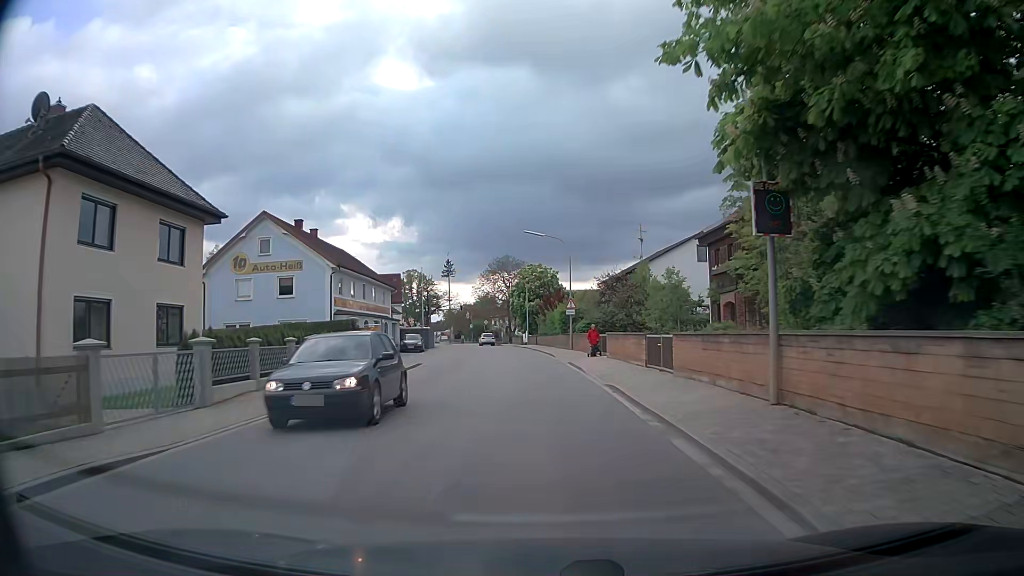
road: secondary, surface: asphalt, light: Day
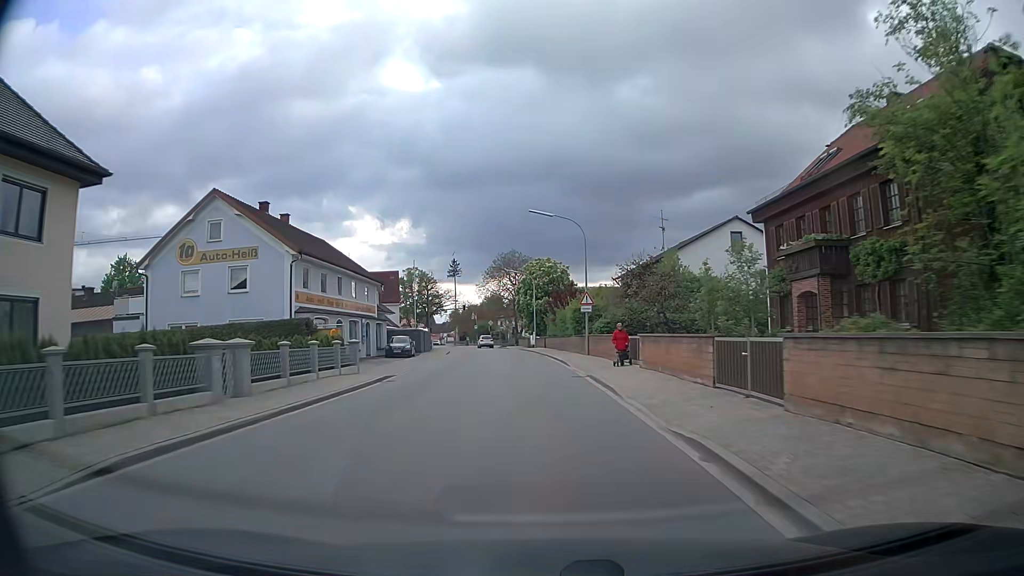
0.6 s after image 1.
(+0.1, +7.9) m; +1°
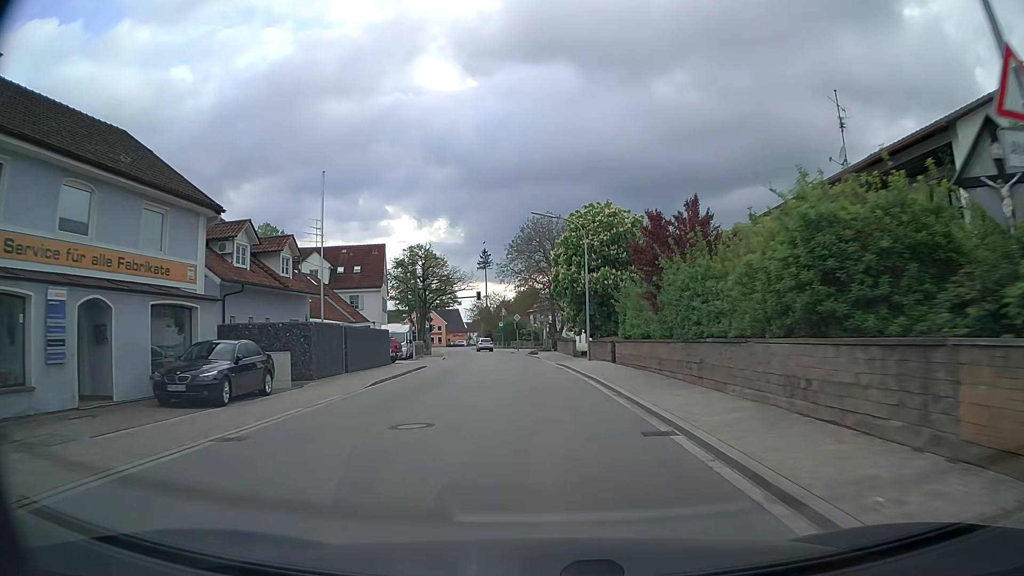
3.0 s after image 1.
(-1.4, +31.7) m; -4°
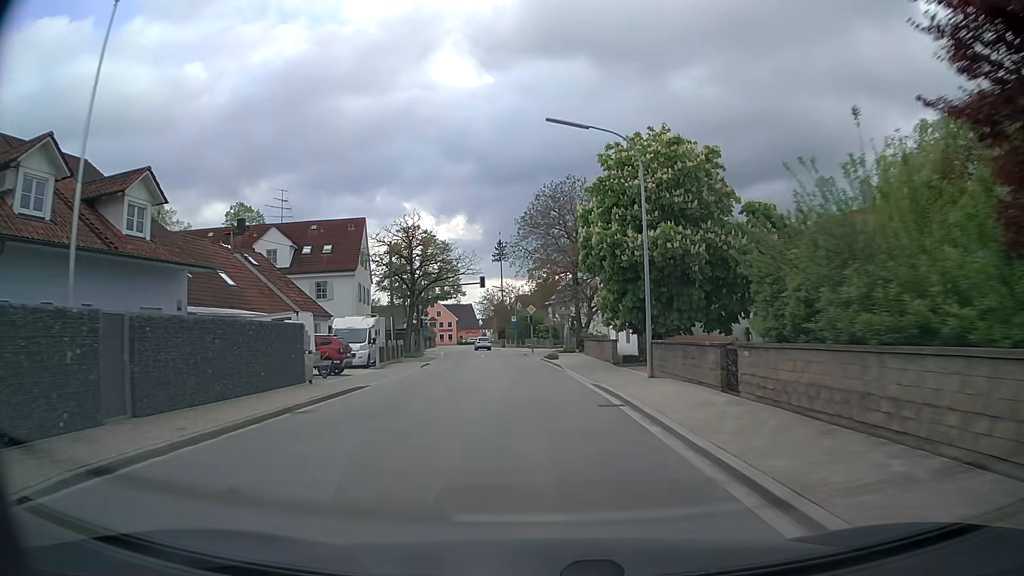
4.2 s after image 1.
(-0.2, +15.2) m; -1°
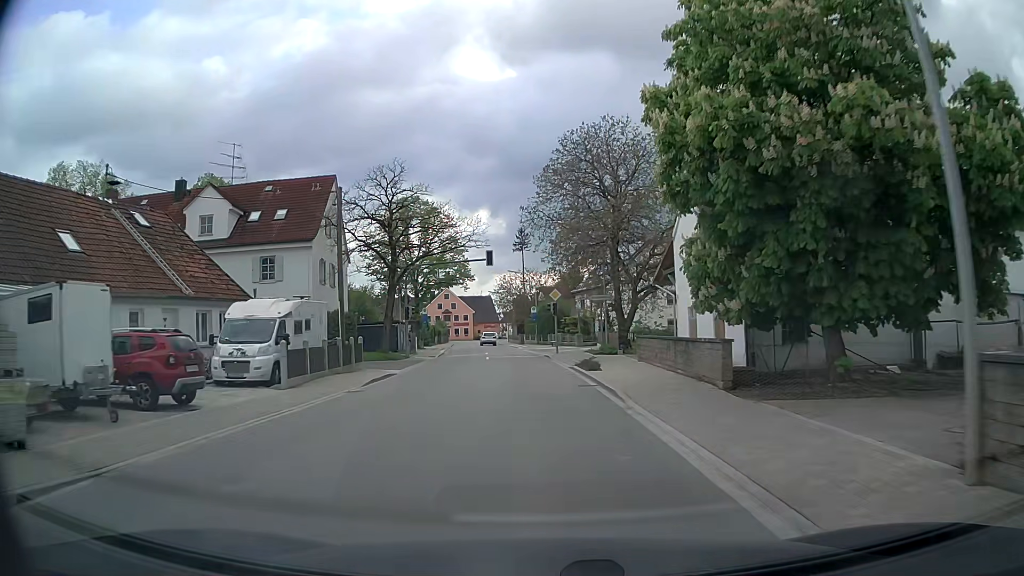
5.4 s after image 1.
(-0.3, +14.6) m; -2°
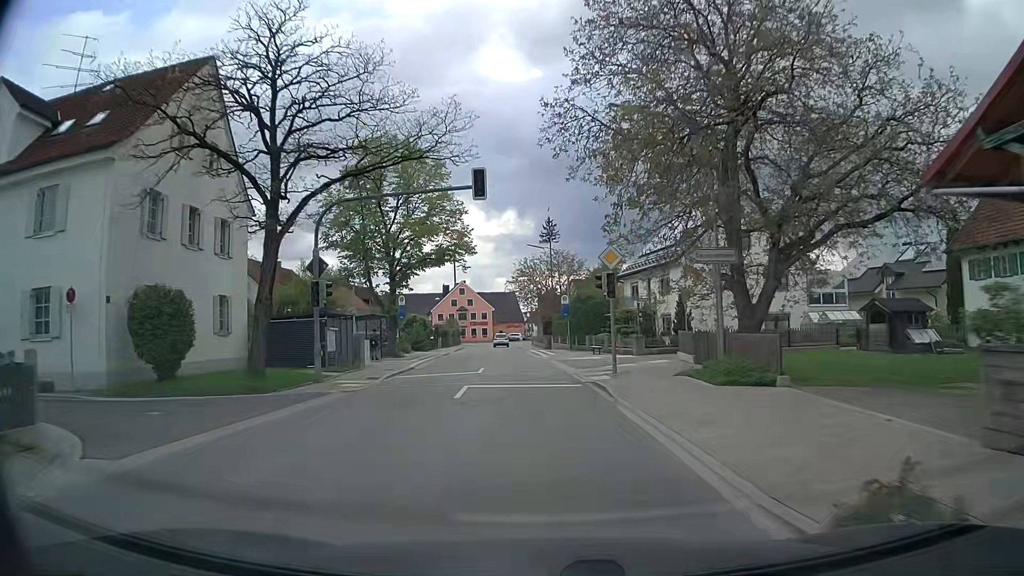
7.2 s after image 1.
(-0.5, +21.4) m; -2°
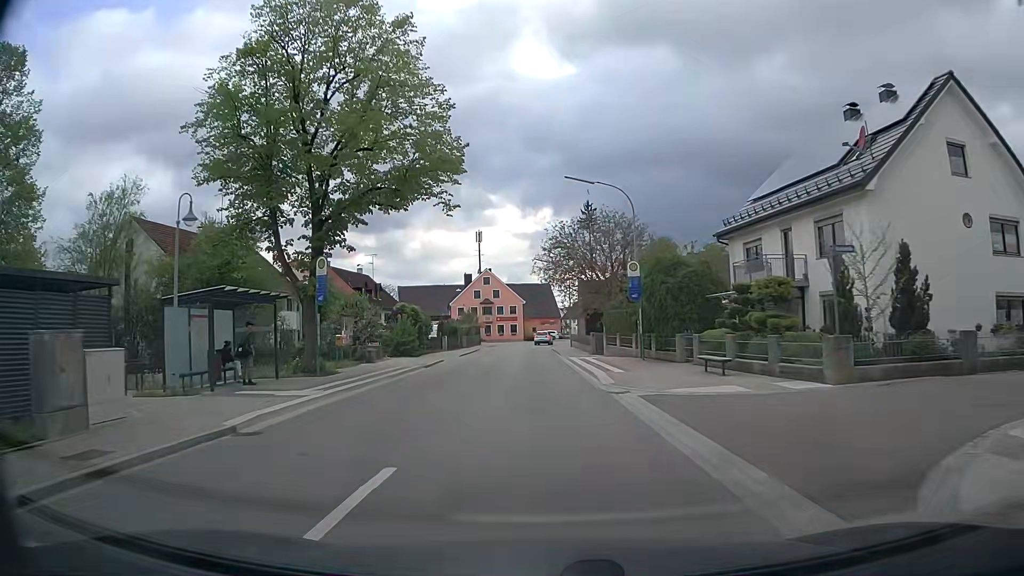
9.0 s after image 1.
(-0.5, +21.2) m; -3°
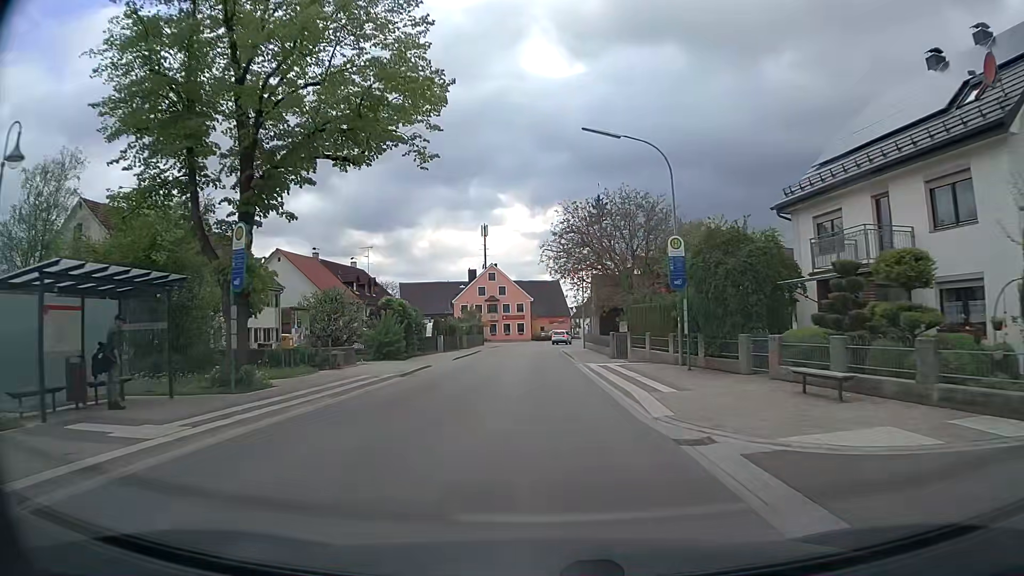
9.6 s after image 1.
(-0.1, +6.9) m; -1°
(0, +10) (0, +20) (-1, +30) (-1, +40) (-1, +50) (0, +60) (0, +70) (+2, +80) (+4, +90) (+7, +99) m
